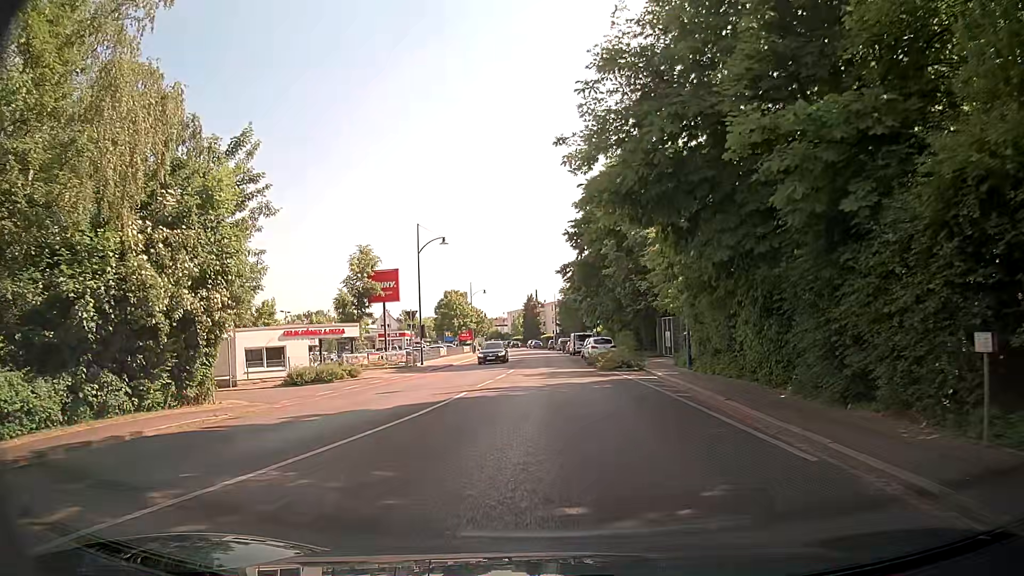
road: tertiary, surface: asphalt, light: Day
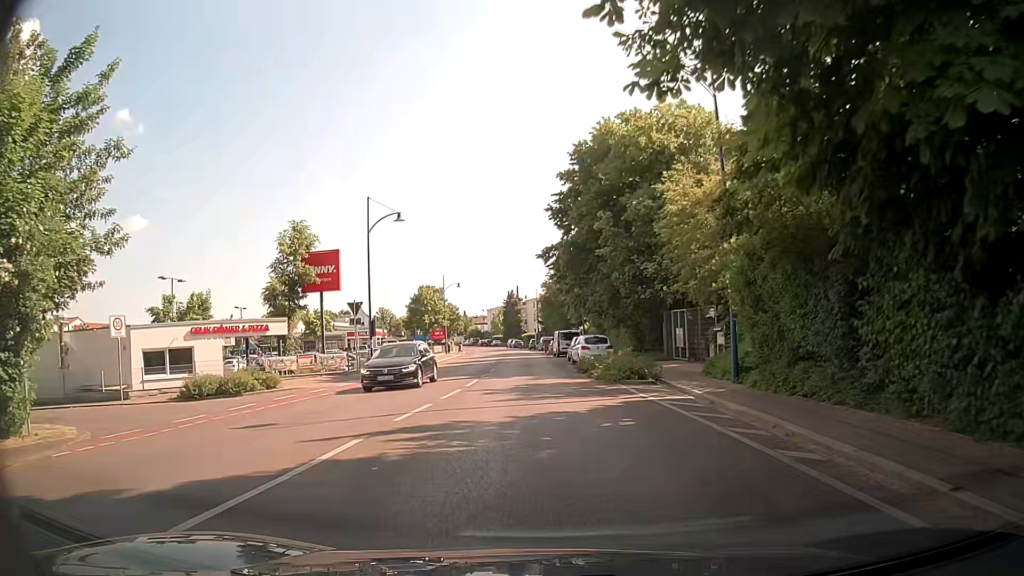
(+0.2, +8.9) m; +2°
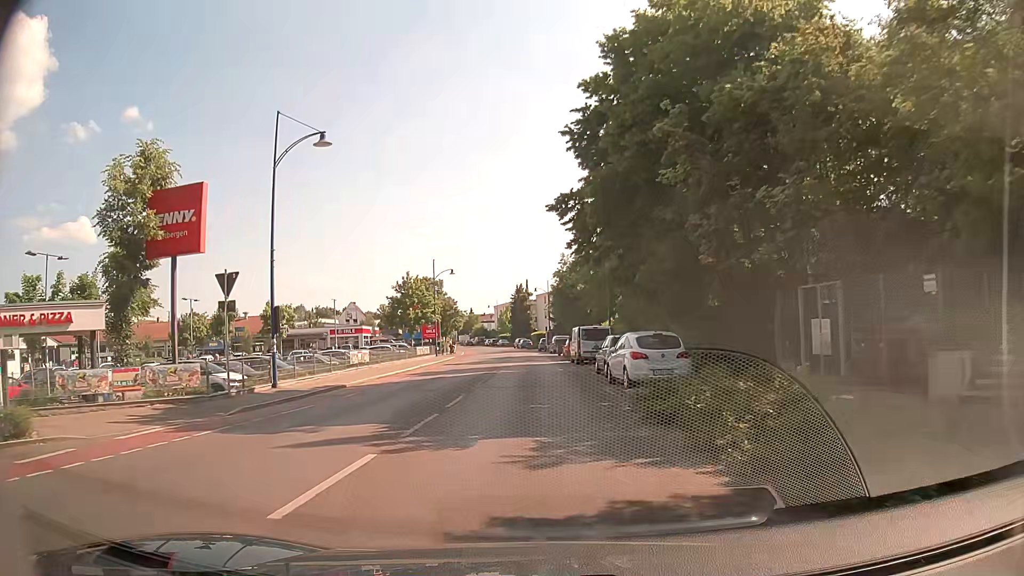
(-0.2, +15.4) m; -1°
